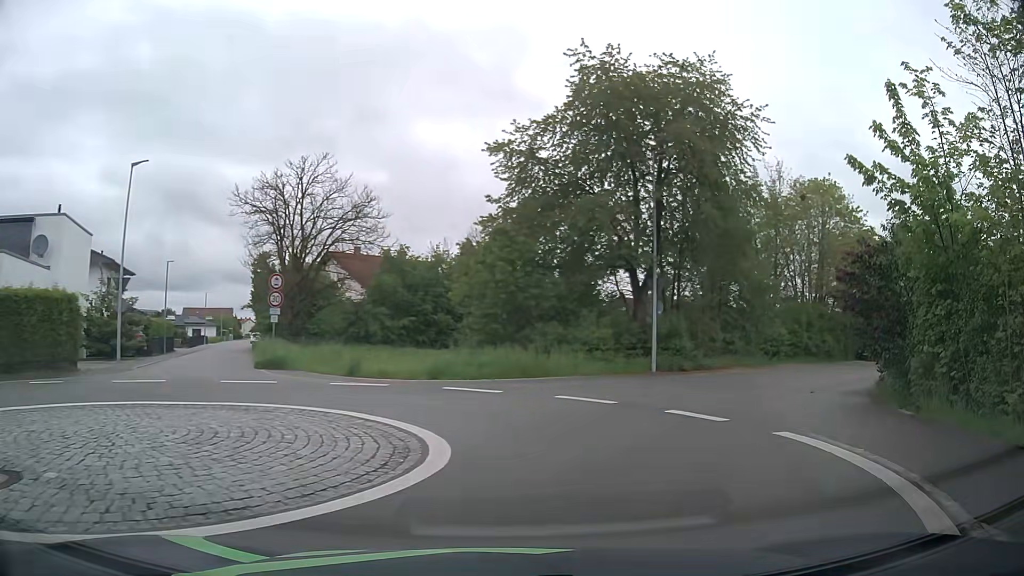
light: Day
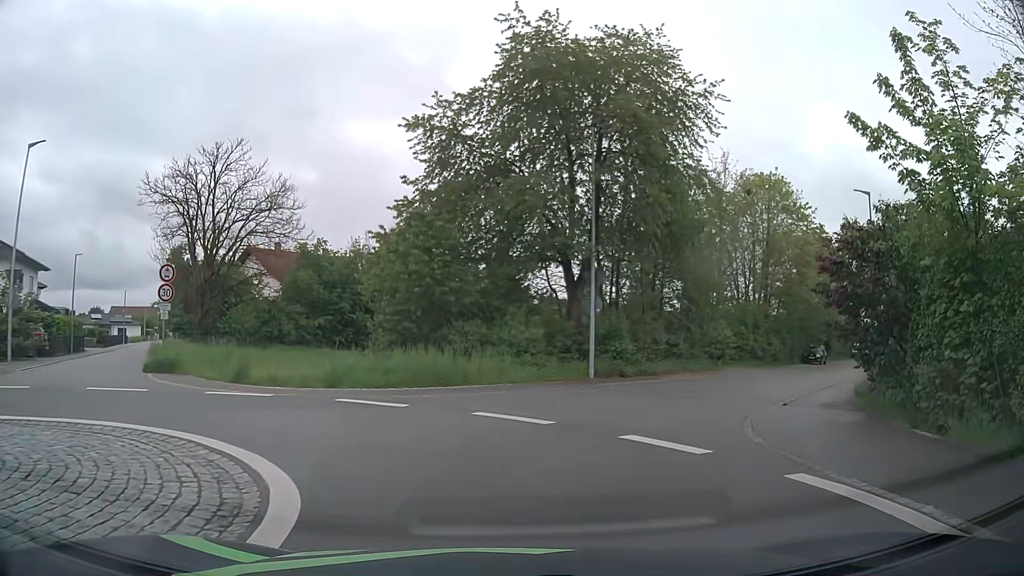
(+0.2, +3.0) m; +7°
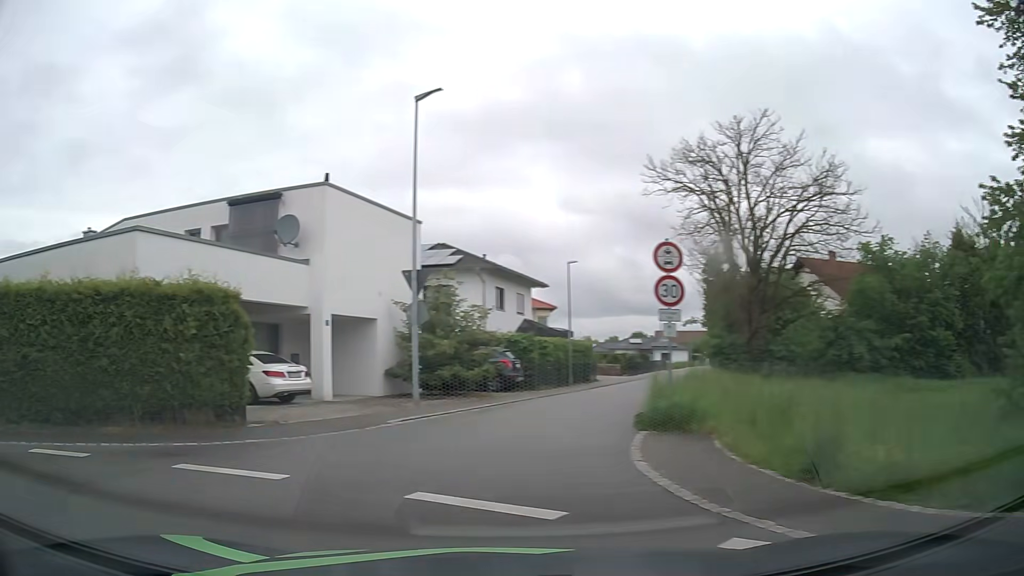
(-2.5, +9.3) m; -47°
(-7, +5) (-11, -3) (-12, -13) (-15, -22) (-19, -31) (-22, -41) (-25, -50) (-28, -60) (-31, -70) (-32, -79) m
